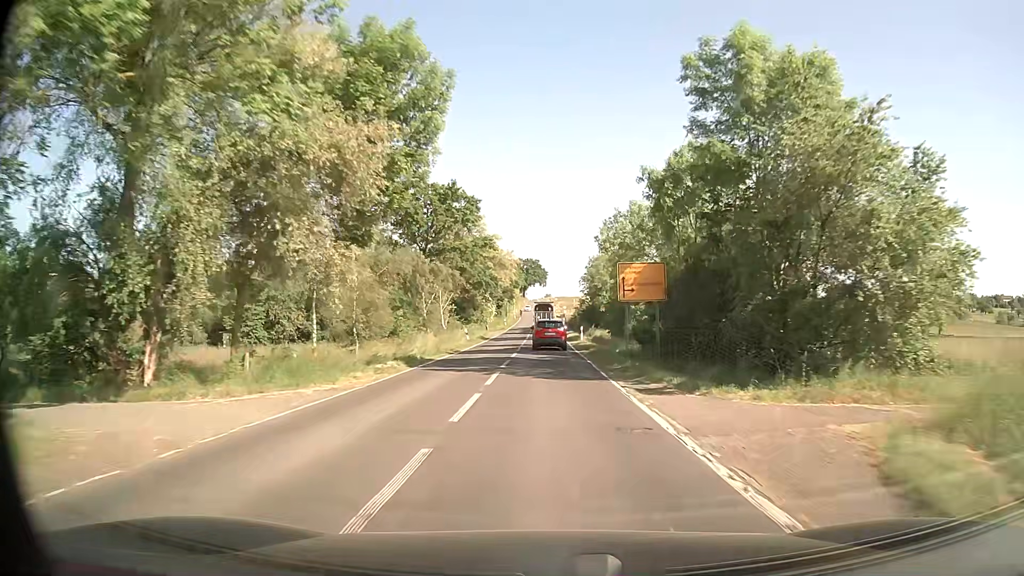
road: secondary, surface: asphalt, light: Day
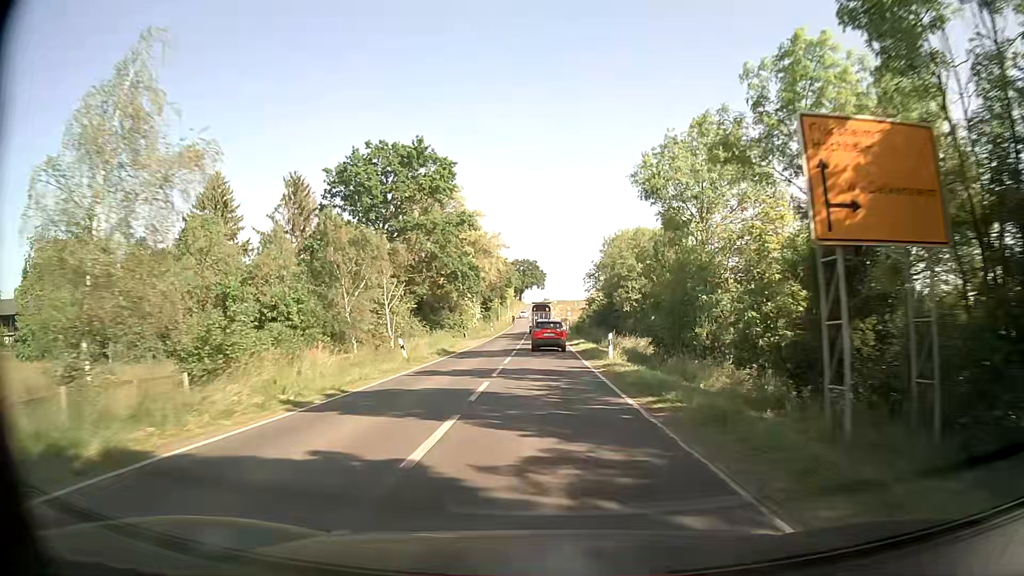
(0.0, +20.8) m; 0°
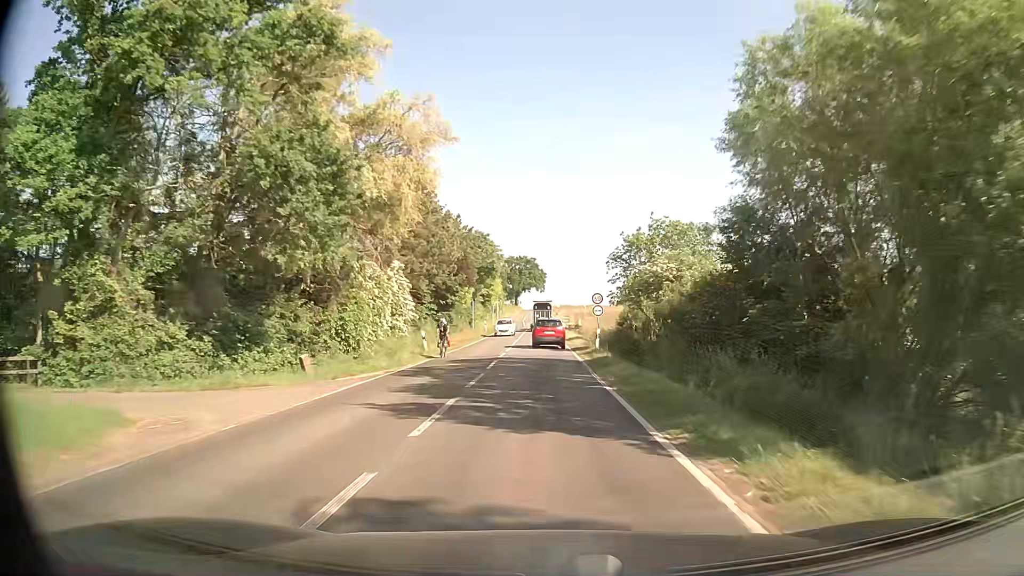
(+0.4, +40.0) m; 0°
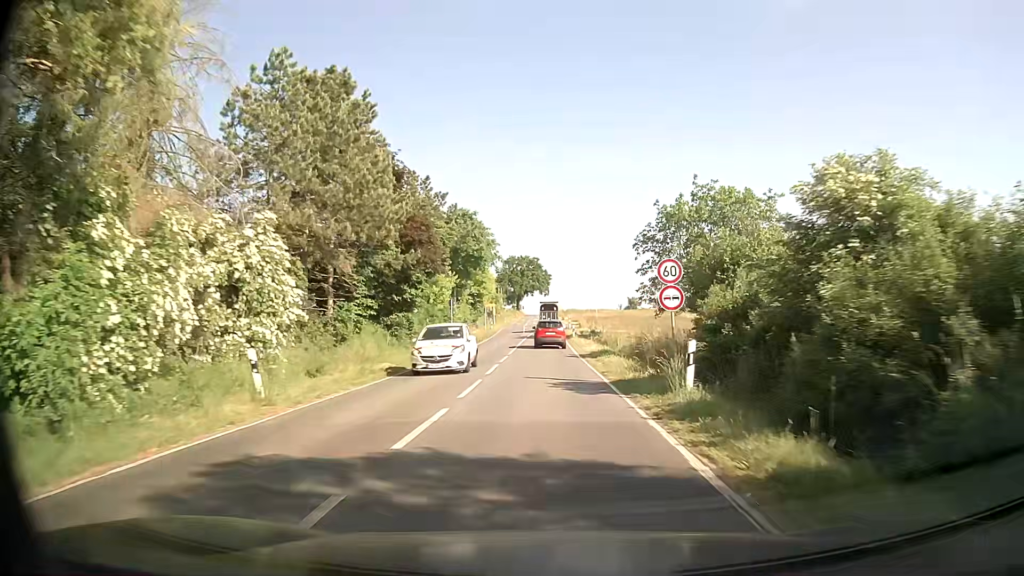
(0.0, +19.1) m; 0°
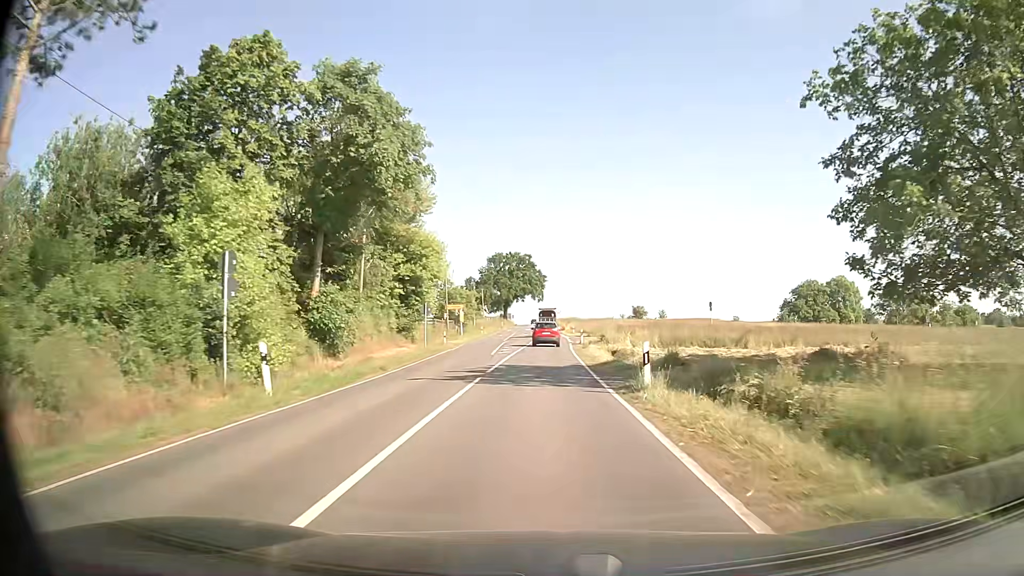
(-0.1, +36.8) m; 0°
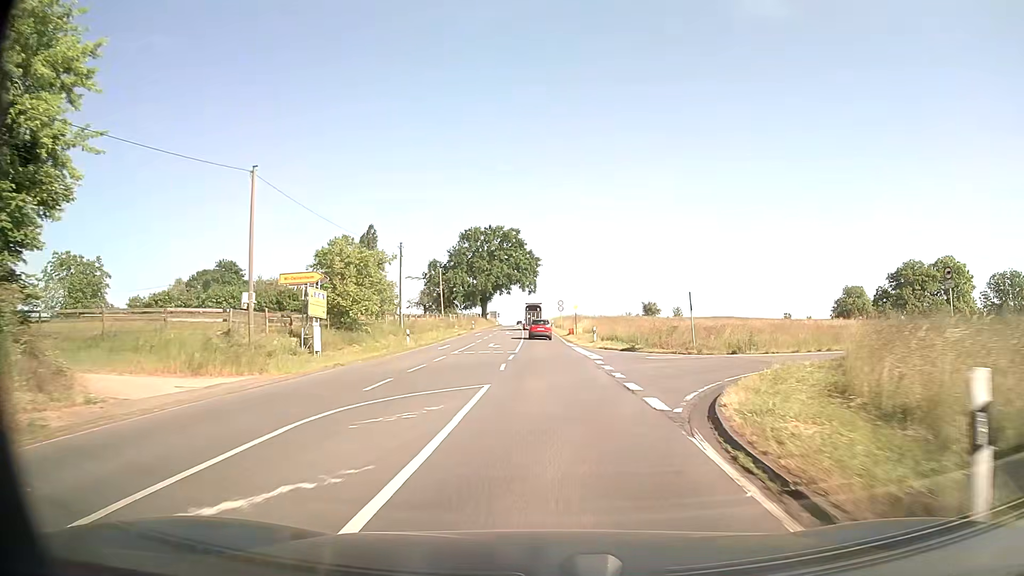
(+0.2, +44.8) m; 0°
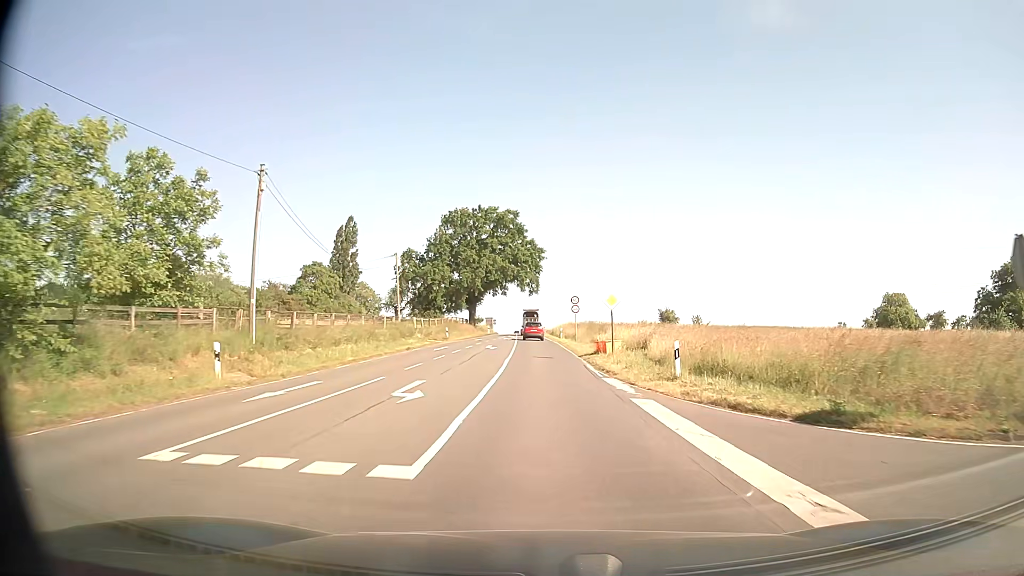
(+0.1, +26.2) m; 0°
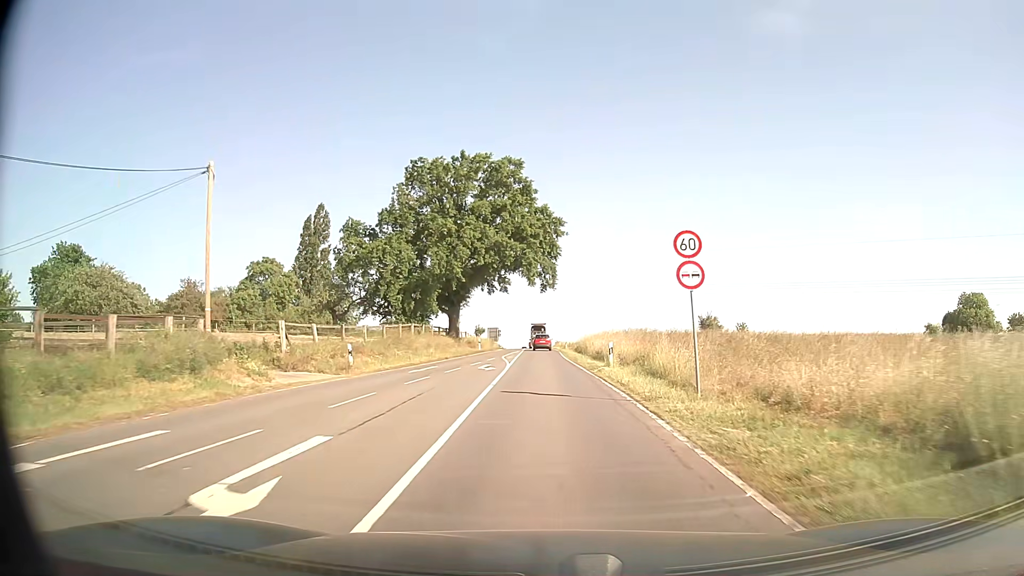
(-0.3, +33.9) m; -1°
(0, +10) (0, +20) (0, +30) (0, +40) (0, +50) (0, +60) (-1, +70) (-1, +80) (-1, +90) (-1, +100) m
